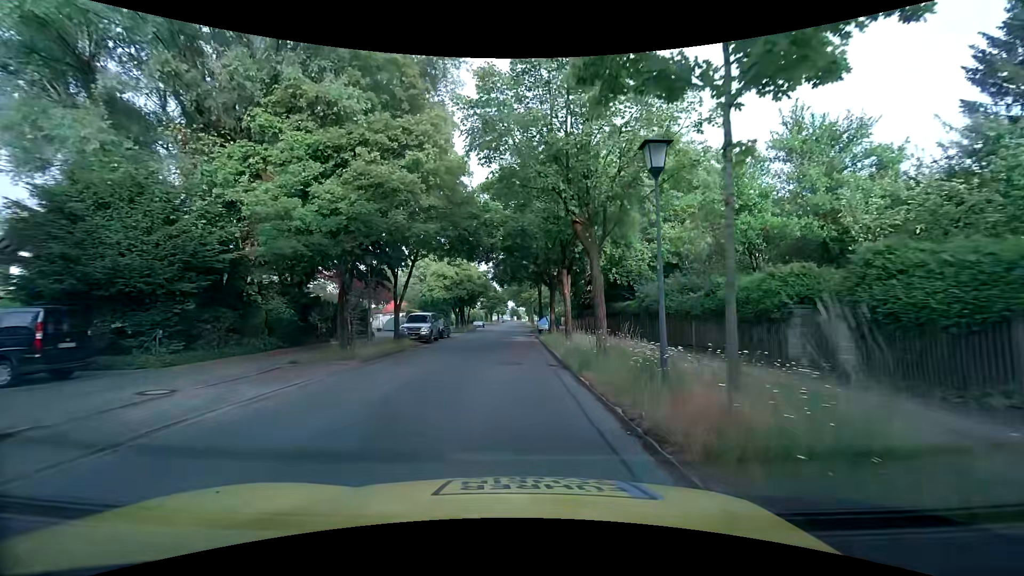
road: tertiary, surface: asphalt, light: Day
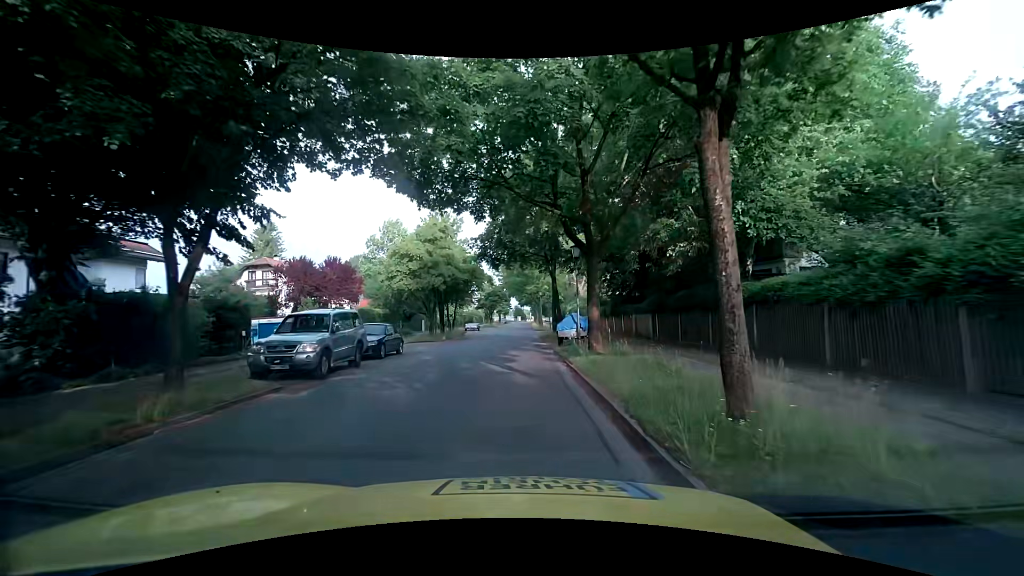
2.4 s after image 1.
(+0.2, +16.7) m; +1°
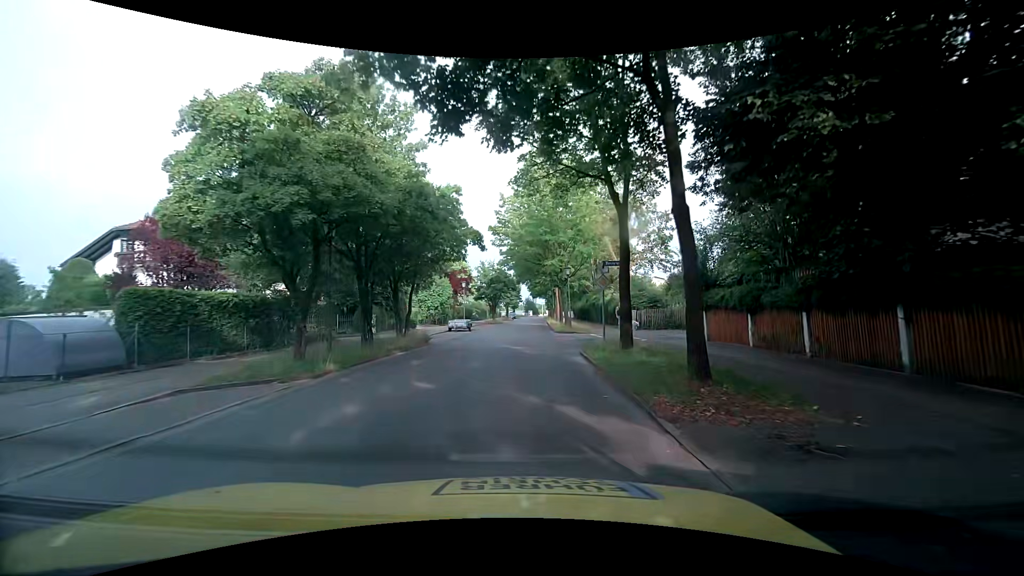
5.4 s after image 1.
(-0.5, +21.7) m; -1°
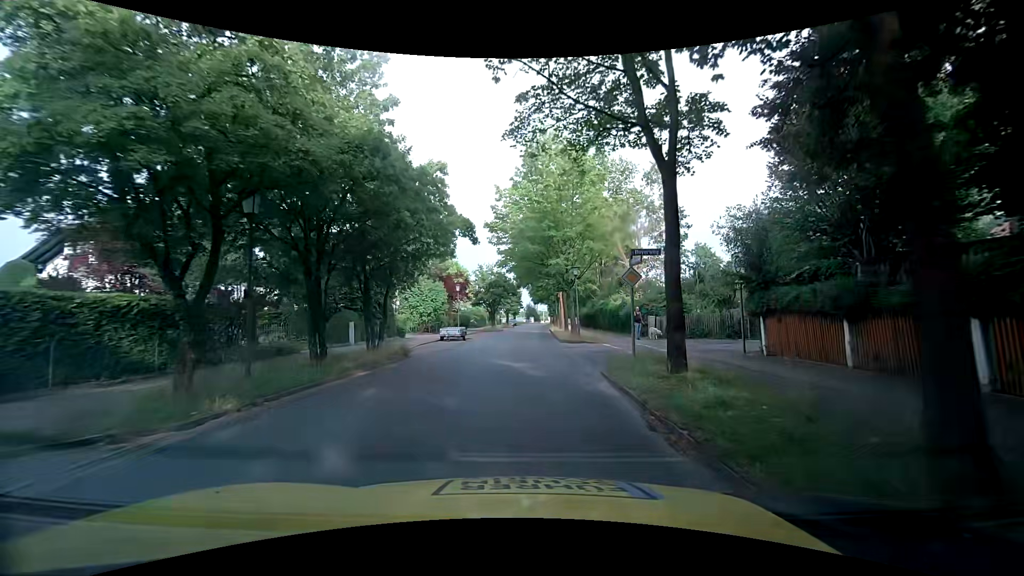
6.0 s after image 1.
(-0.1, +4.5) m; -1°
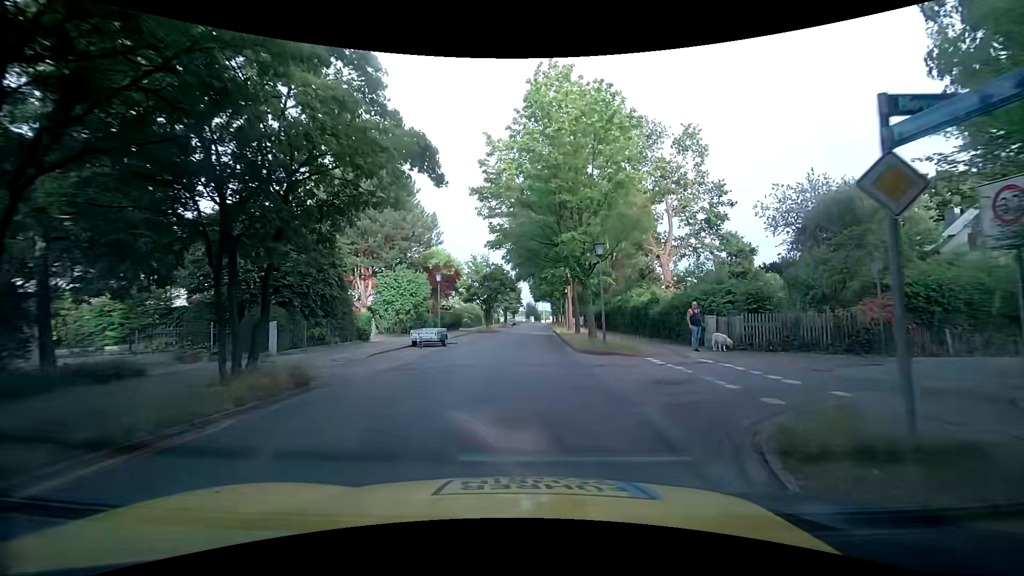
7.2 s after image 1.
(0.0, +9.1) m; 0°
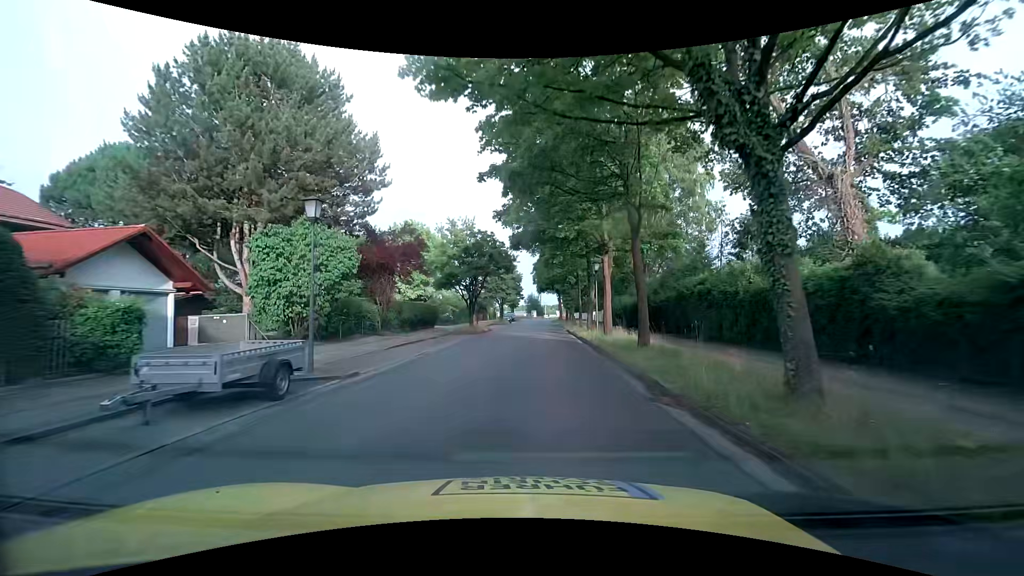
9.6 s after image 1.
(0.0, +18.5) m; 0°
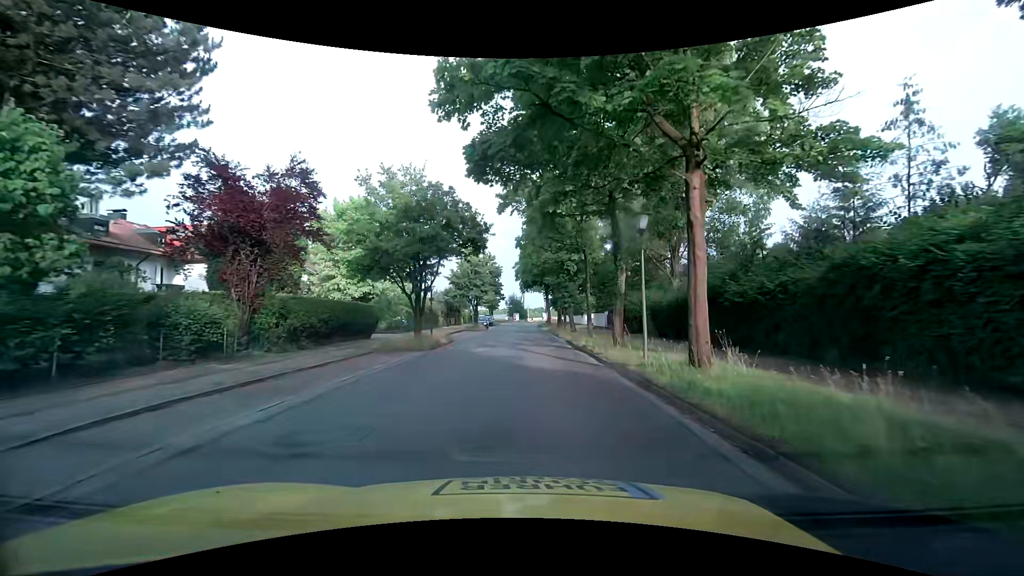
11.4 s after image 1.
(0.0, +14.1) m; +1°
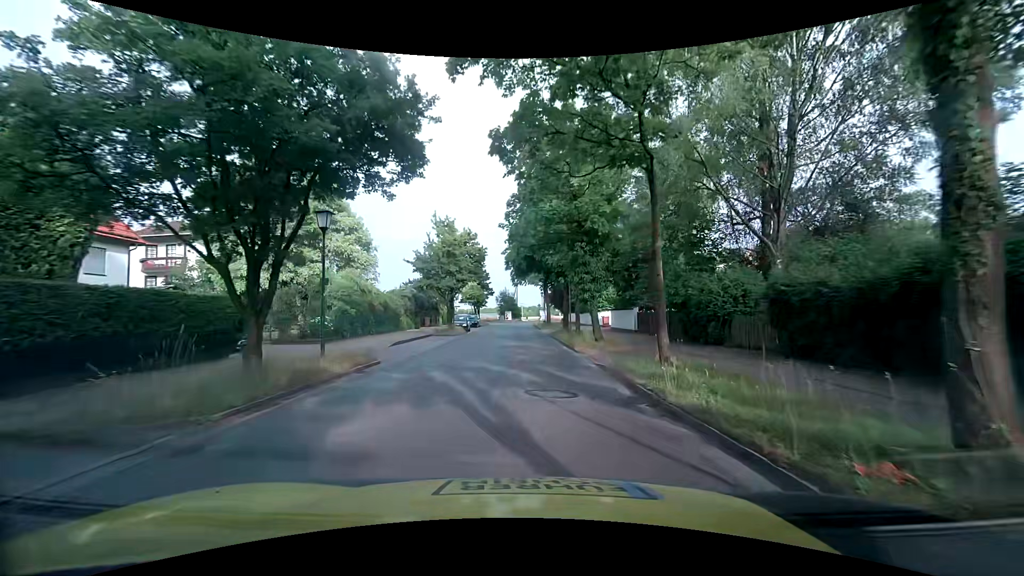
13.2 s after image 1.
(+0.3, +14.3) m; +2°
(0, +10) (0, +20) (-1, +30) (-1, +40) (-1, +50) (-1, +60) (-1, +70) (0, +80) (+4, +89) (+11, +96) m
